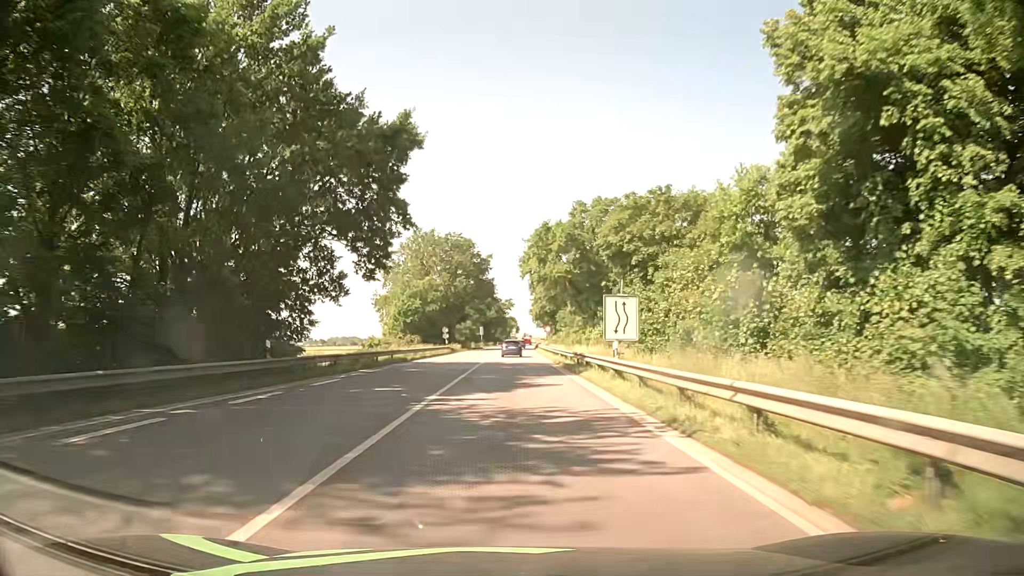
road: primary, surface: asphalt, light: Day
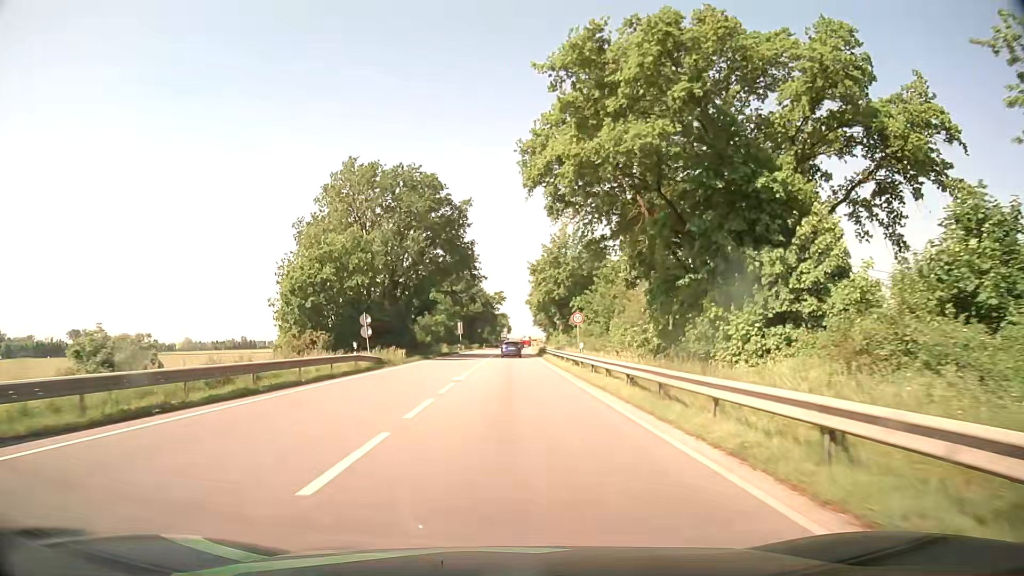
(+0.2, +38.1) m; 0°
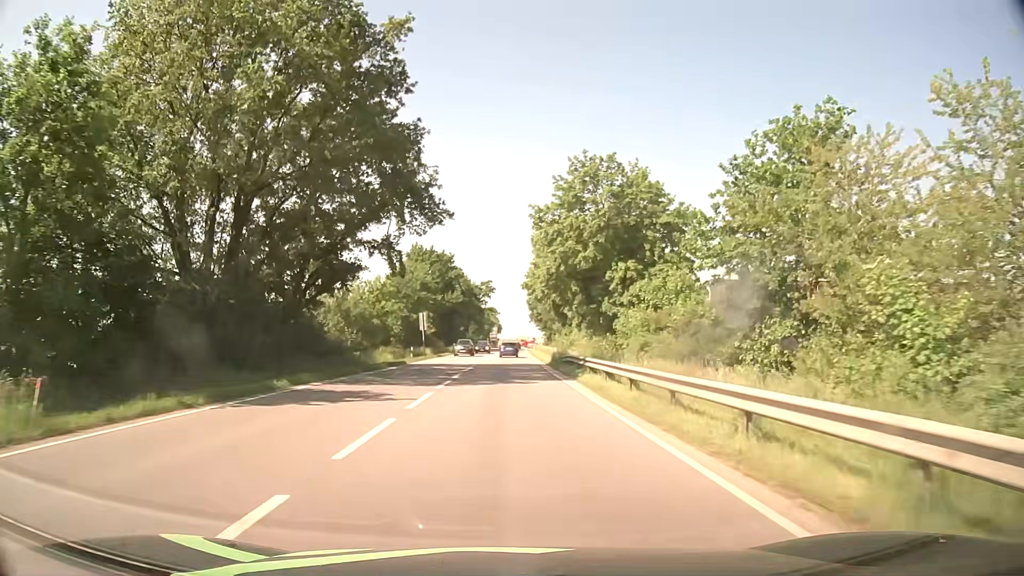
(+0.3, +33.9) m; +2°
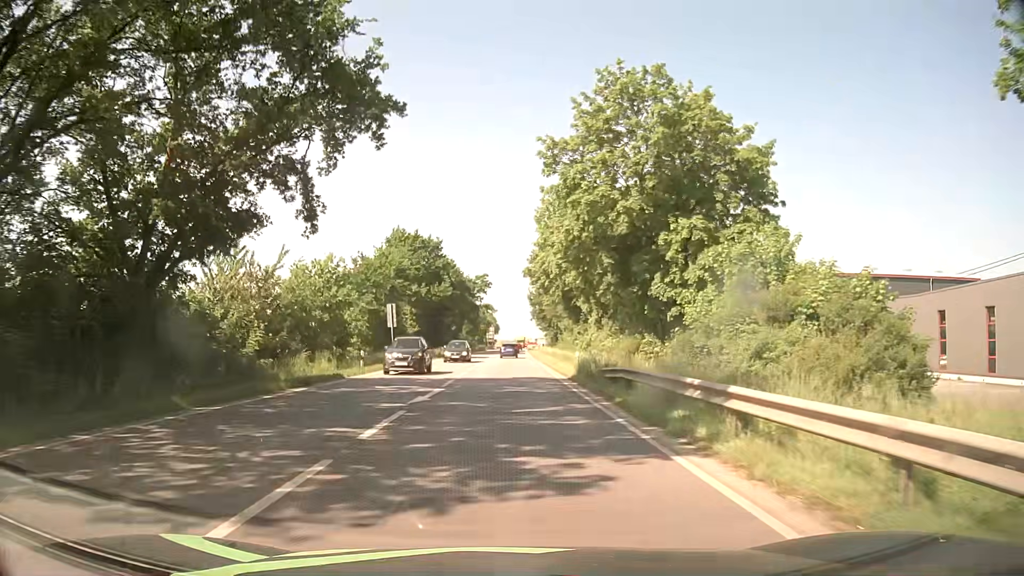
(-0.1, +16.0) m; 0°
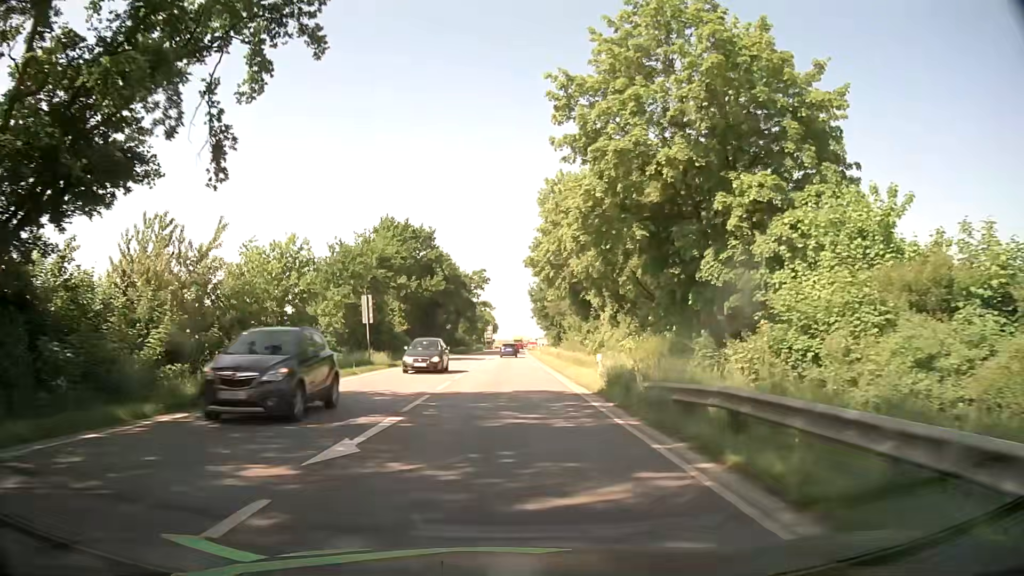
(0.0, +7.9) m; 0°
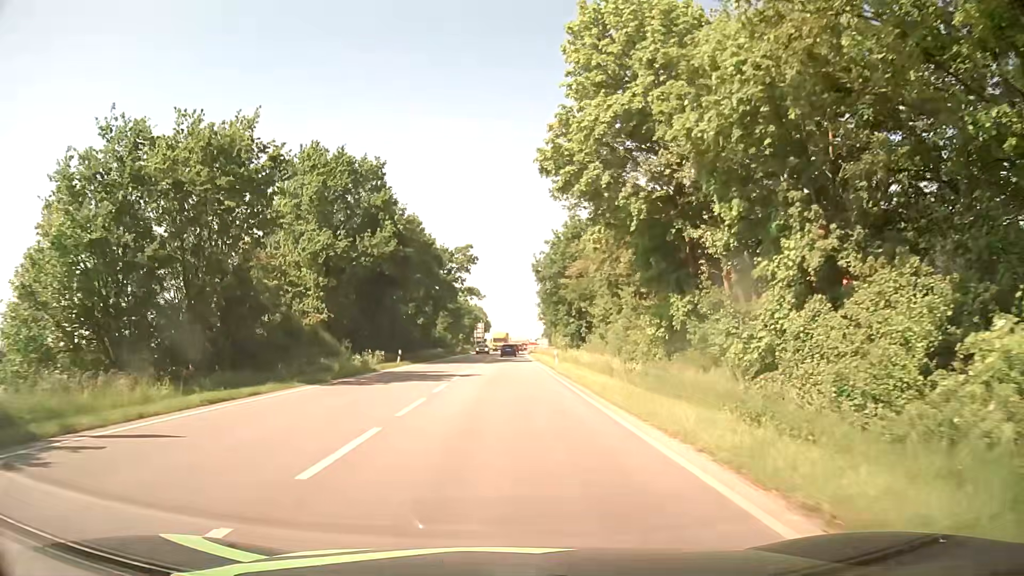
(0.0, +31.1) m; 0°
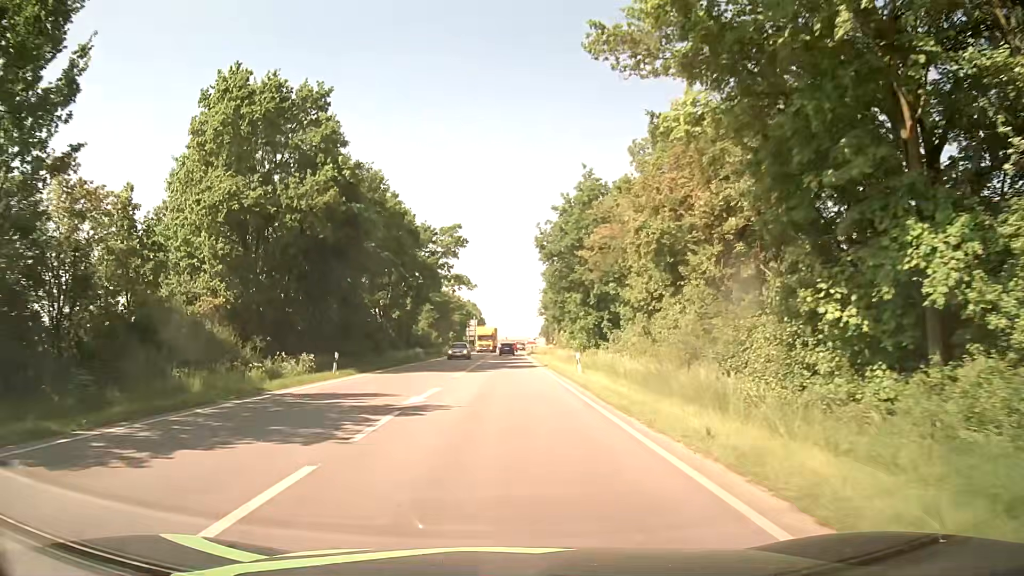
(+0.1, +15.4) m; 0°
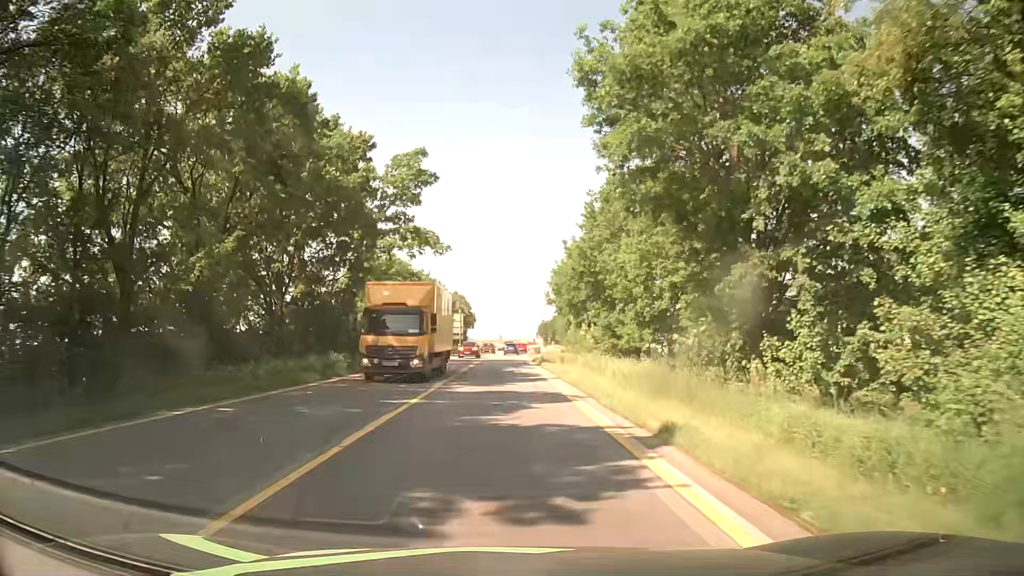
(+0.4, +30.6) m; +1°
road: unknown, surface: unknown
(0, +10) (0, +20) (0, +30) (0, +40) (0, +50) (0, +60) (0, +70) (0, +80) (+1, +90) (+1, +100) m
